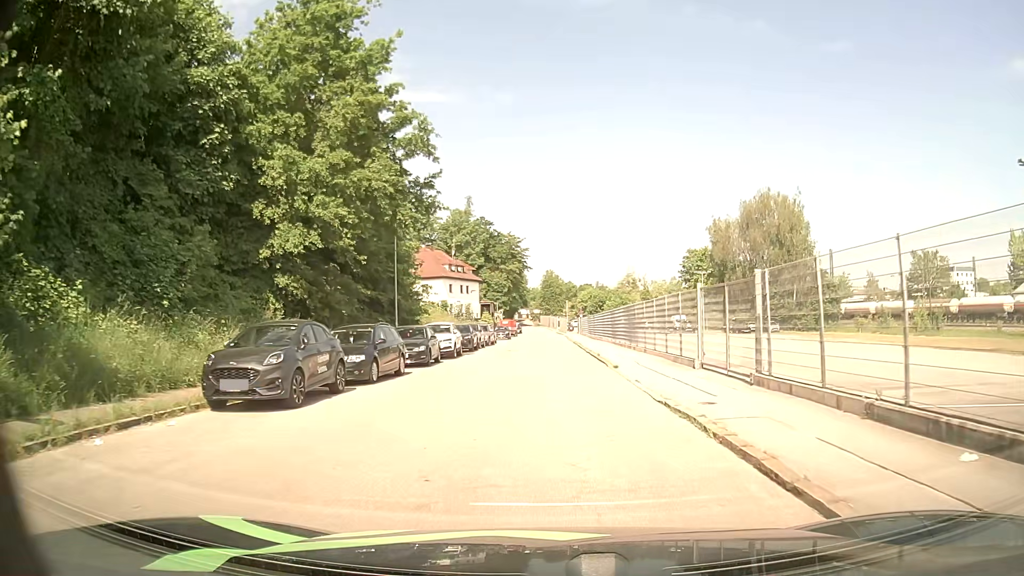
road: residential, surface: asphalt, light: Day
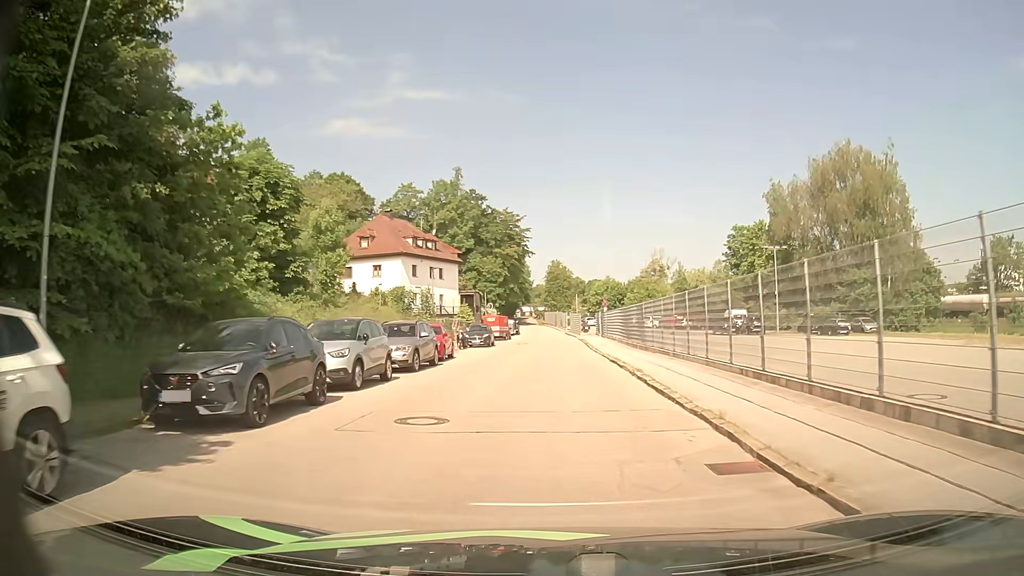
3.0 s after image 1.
(+0.1, +27.8) m; 0°
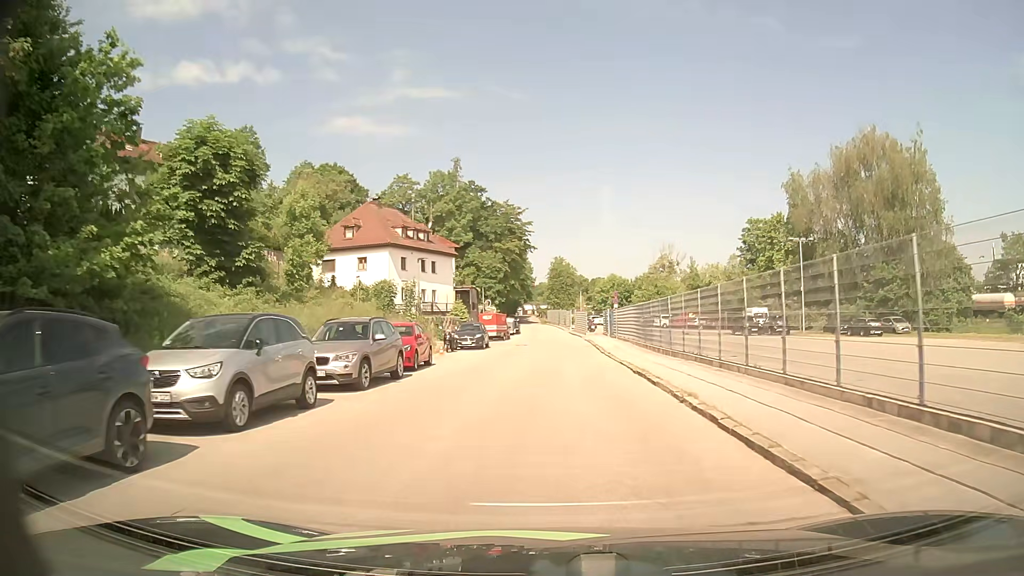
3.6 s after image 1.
(-0.1, +6.0) m; -1°
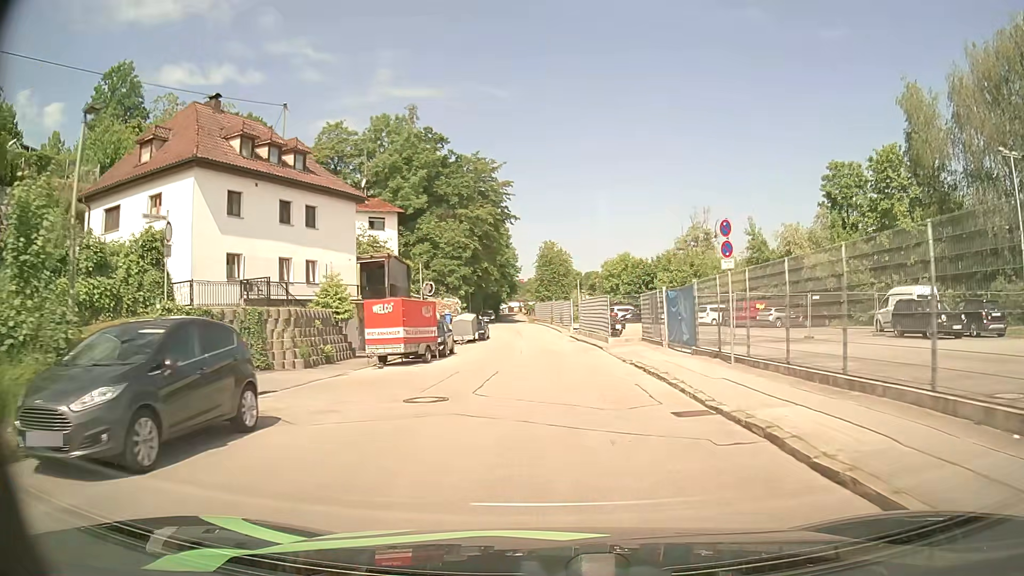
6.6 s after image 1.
(+0.3, +30.6) m; +1°
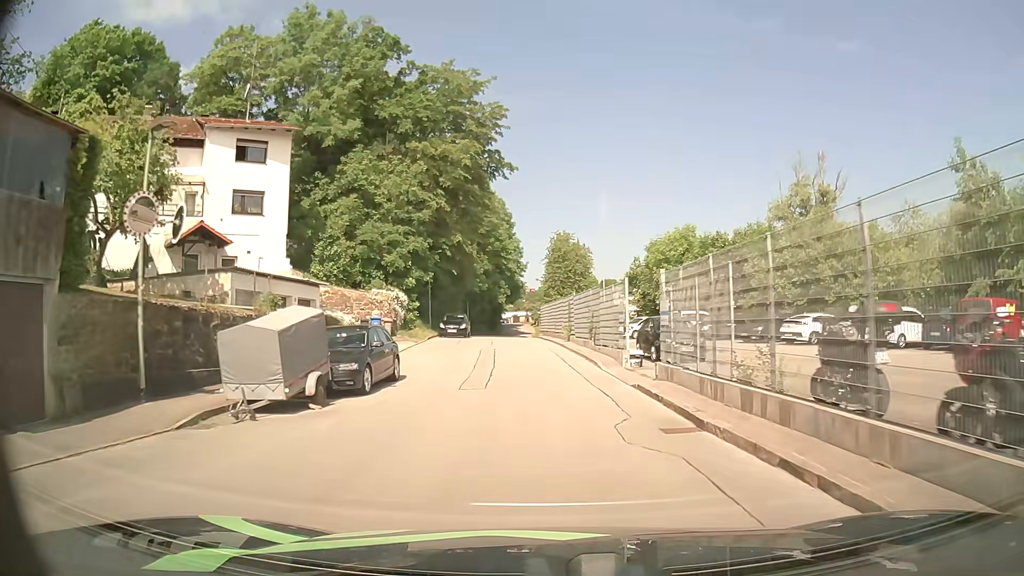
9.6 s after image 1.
(0.0, +30.6) m; 0°
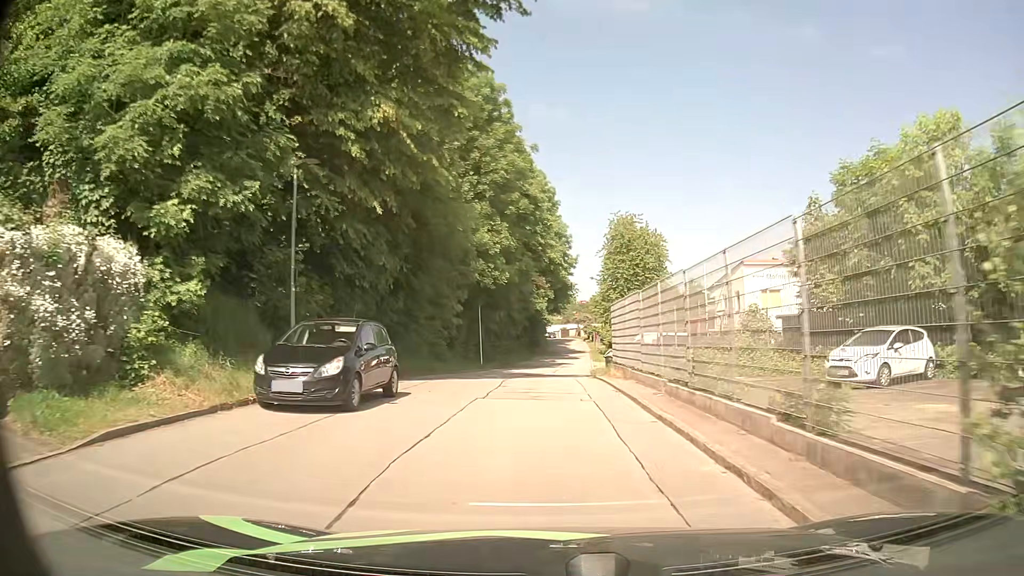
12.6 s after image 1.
(-1.1, +29.9) m; -4°
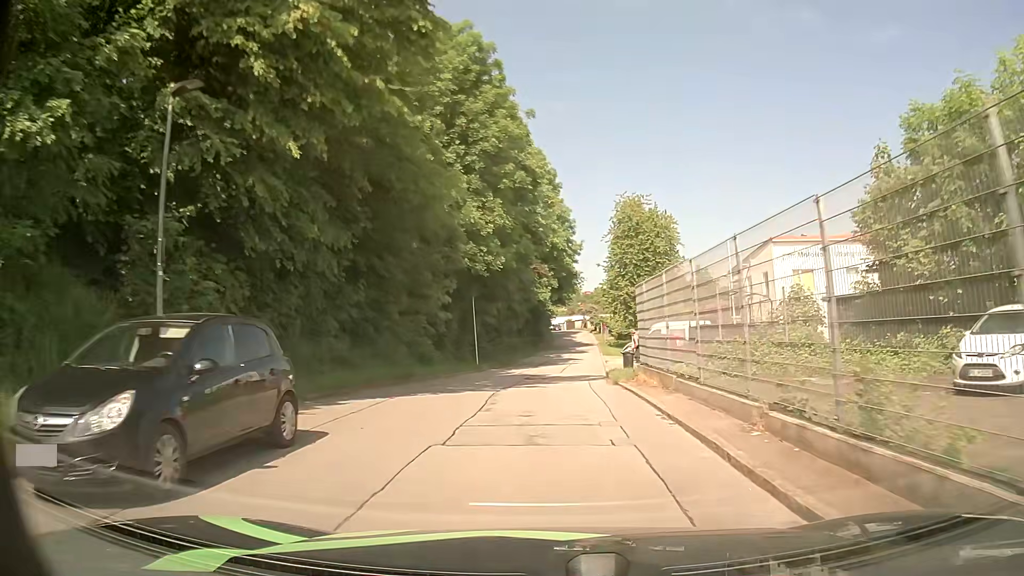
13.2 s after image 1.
(0.0, +5.7) m; 0°
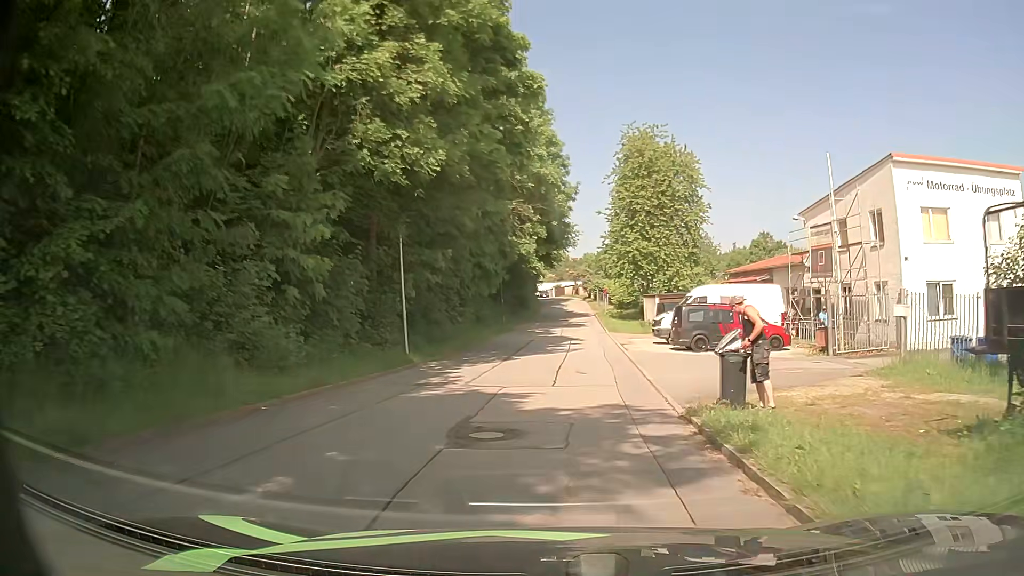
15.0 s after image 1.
(-0.1, +16.4) m; +1°
(0, +10) (+1, +20) (+1, +30) (+1, +40) (+2, +50) (+2, +60) (+2, +70) (+3, +80) (+2, +90) (+2, +100) m
